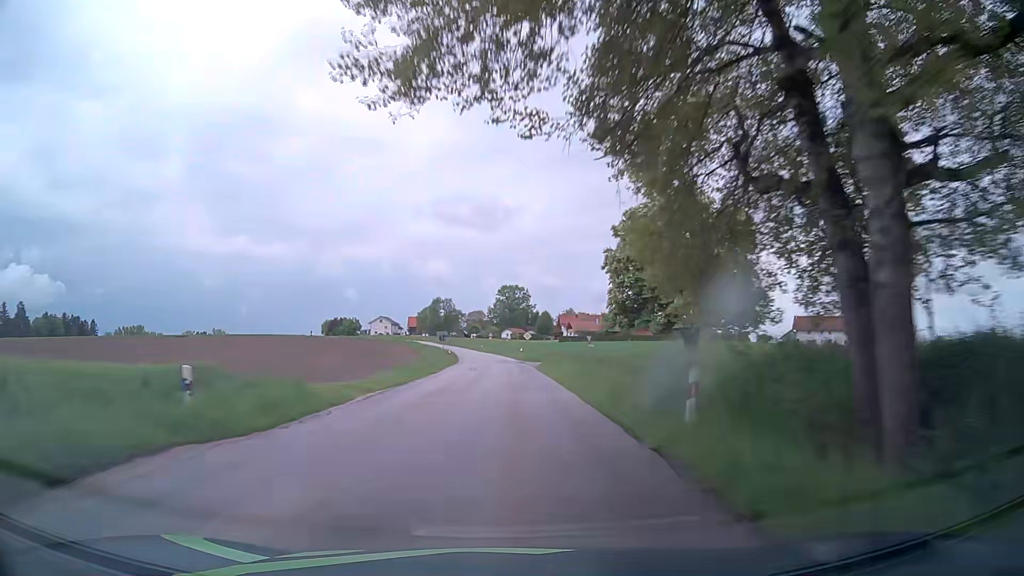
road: tertiary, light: Day
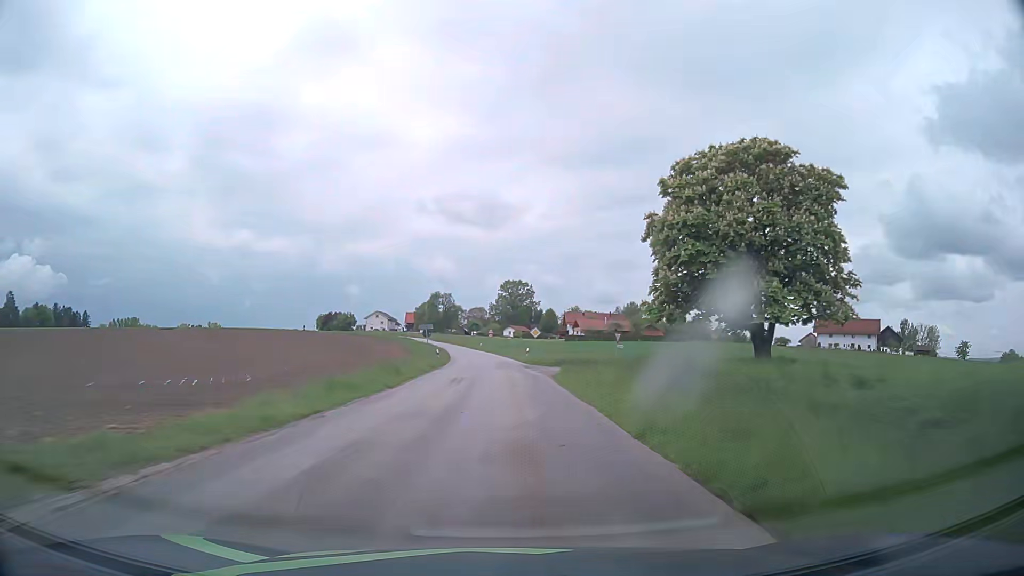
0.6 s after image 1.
(0.0, +13.5) m; +1°
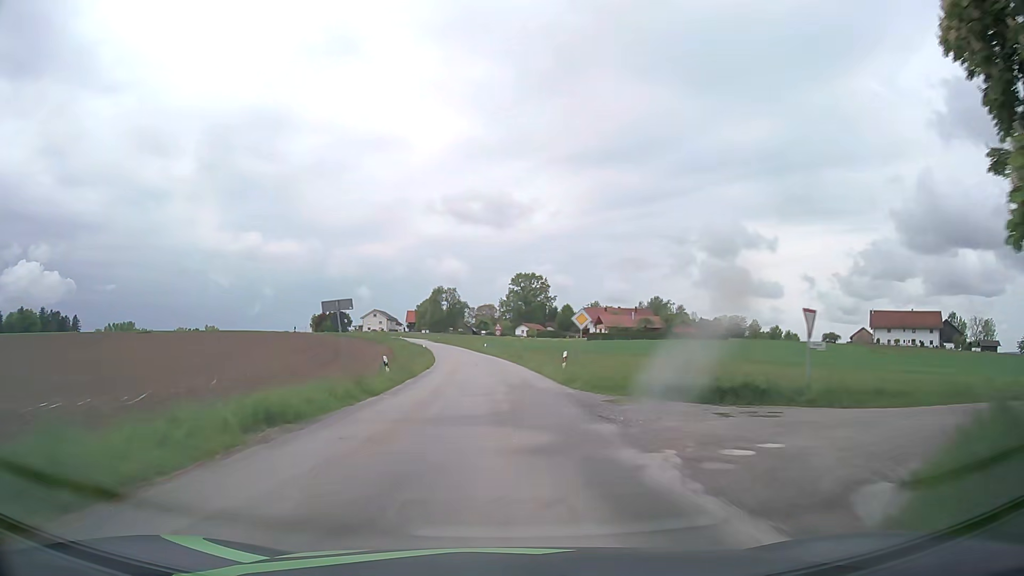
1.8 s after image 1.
(-0.4, +26.8) m; -1°
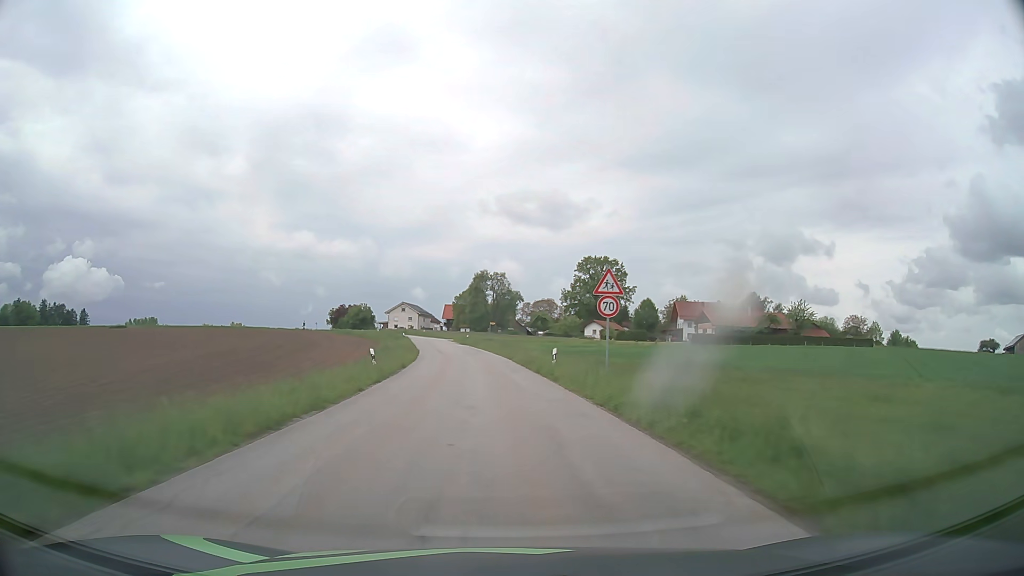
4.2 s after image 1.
(-2.1, +50.6) m; -5°
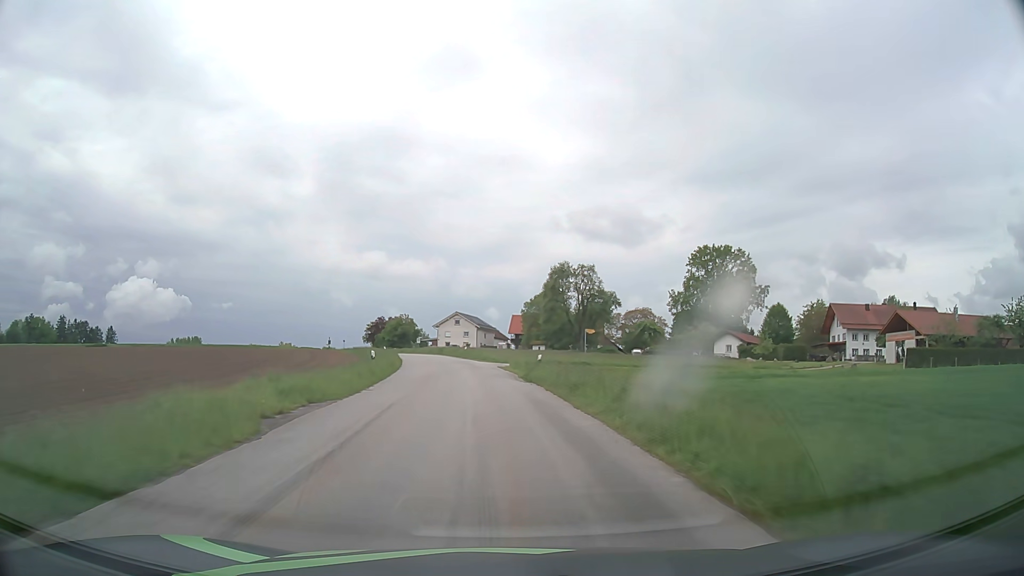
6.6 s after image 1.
(-2.3, +46.2) m; -6°
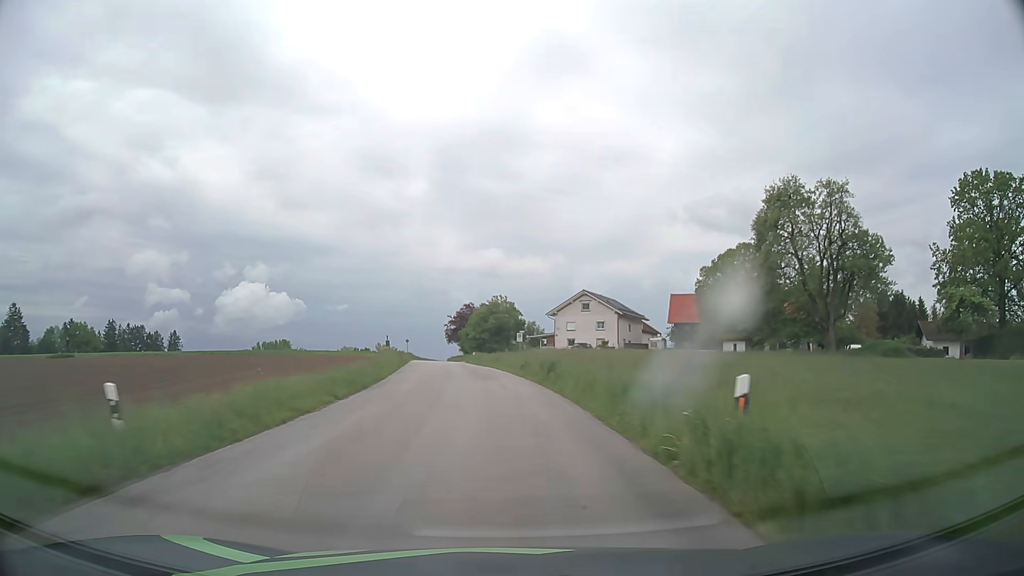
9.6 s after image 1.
(-4.8, +54.9) m; -10°
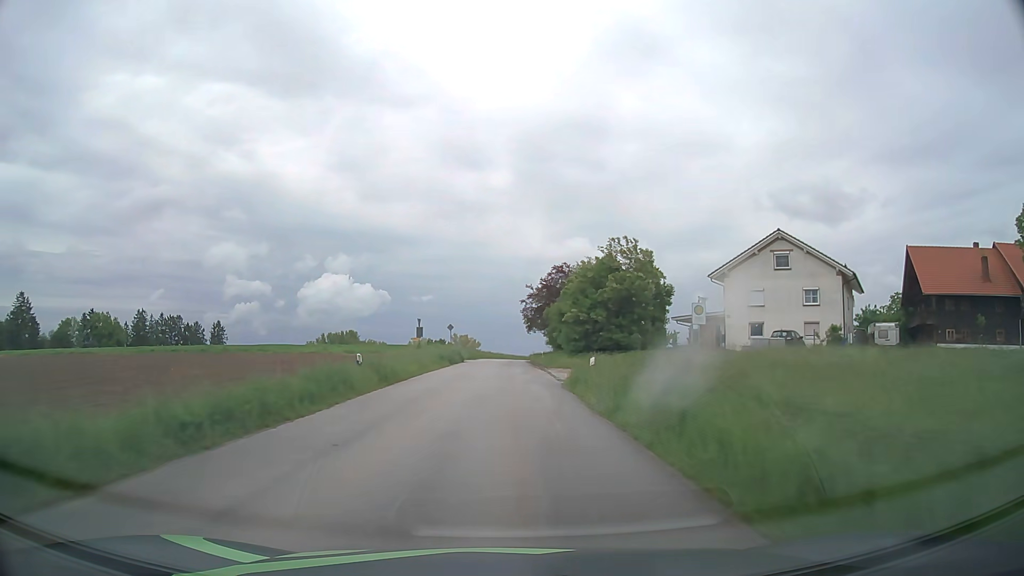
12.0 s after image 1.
(-3.0, +43.8) m; -8°
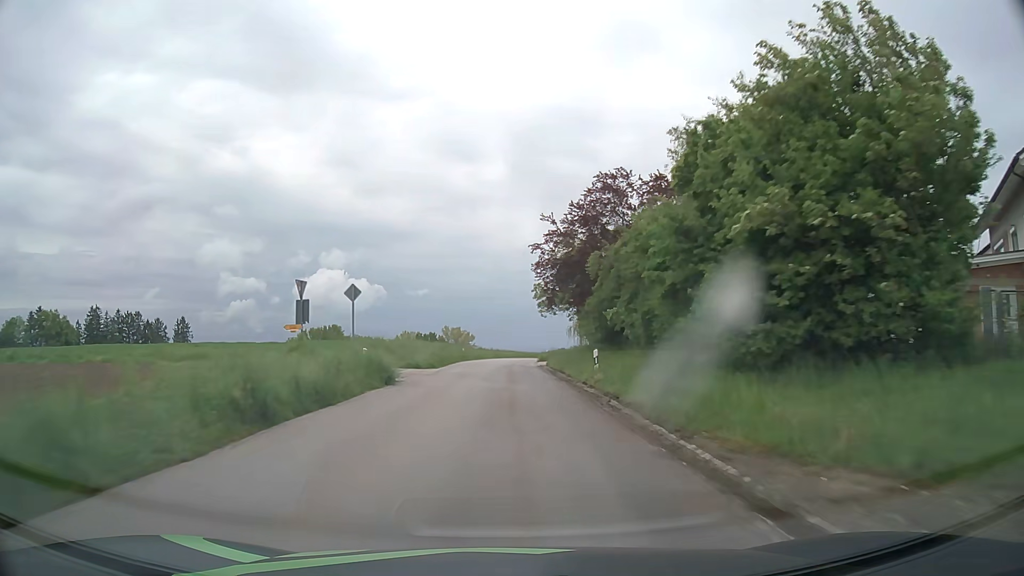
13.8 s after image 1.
(-0.1, +33.3) m; 0°
(0, +10) (0, +20) (0, +30) (0, +40) (+1, +50) (+1, +60) (+2, +70) (+4, +80) (+5, +90) (+7, +99) m
